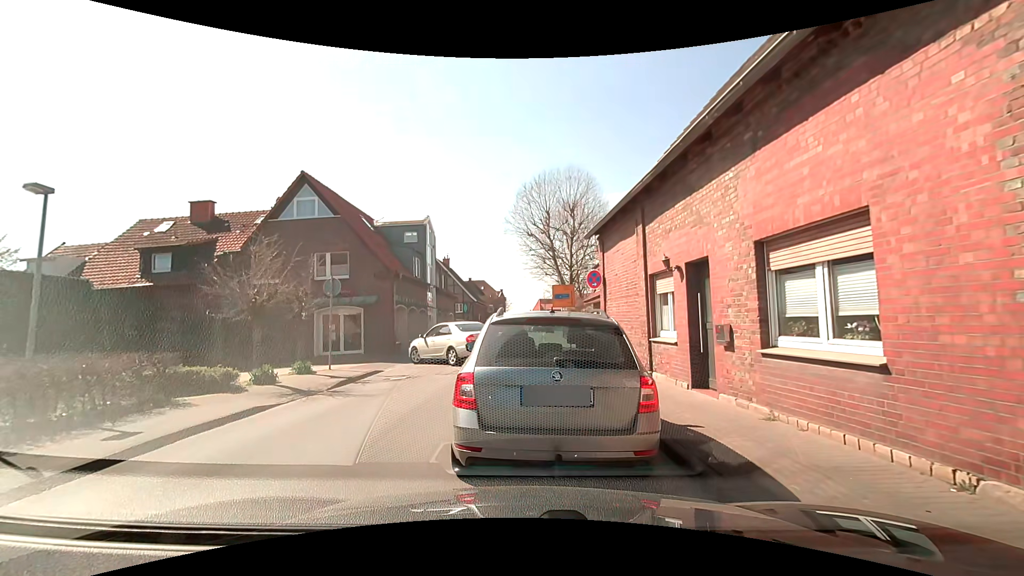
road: secondary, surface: asphalt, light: Day
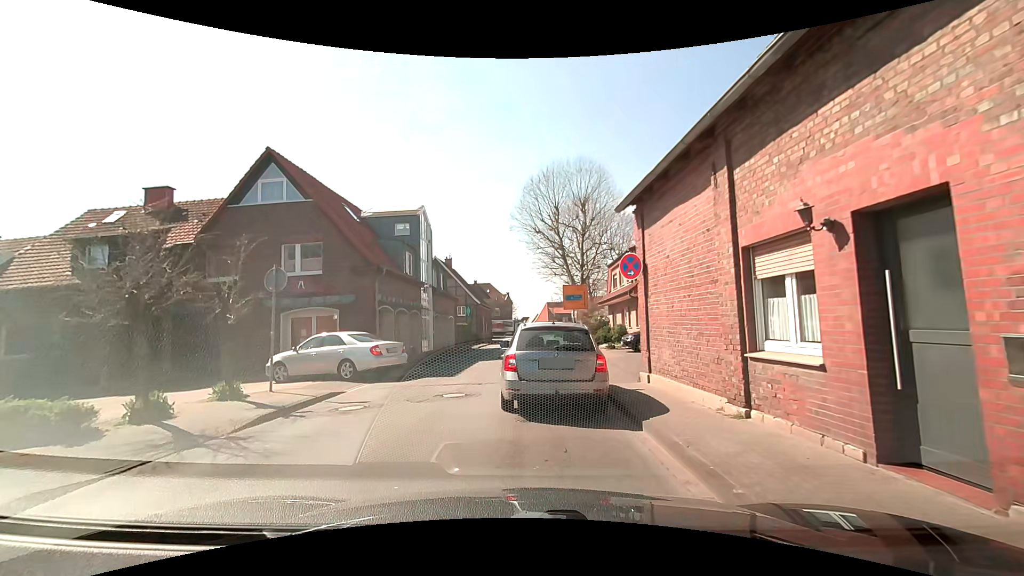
(-0.1, +4.6) m; -2°
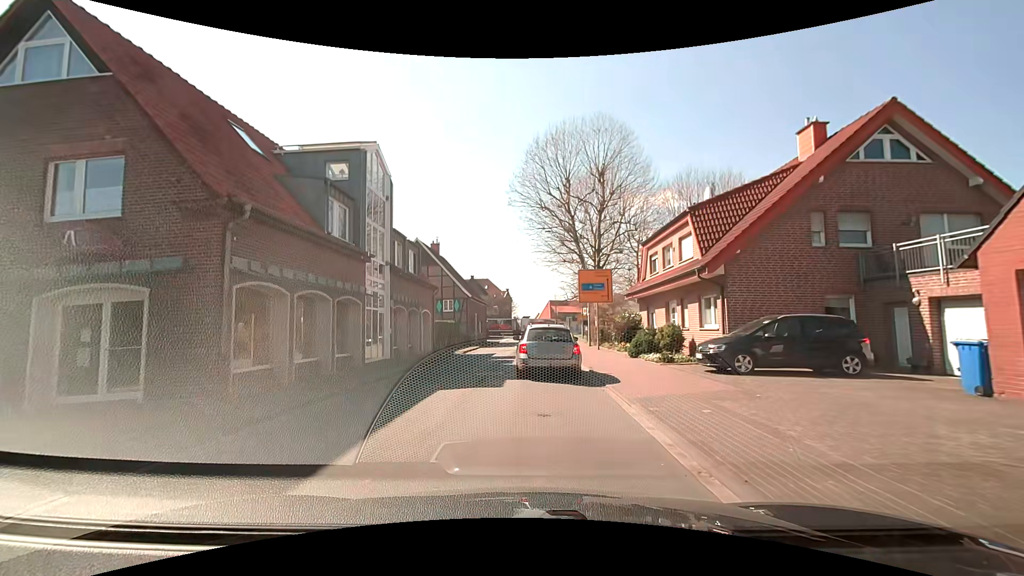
(0.0, +11.2) m; 0°
